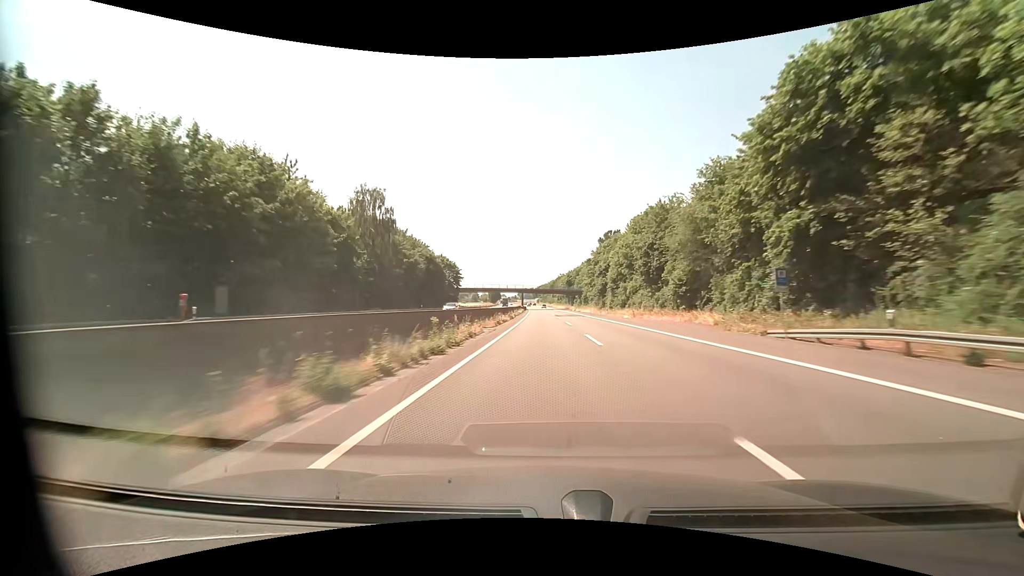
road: motorway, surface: asphalt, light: Day
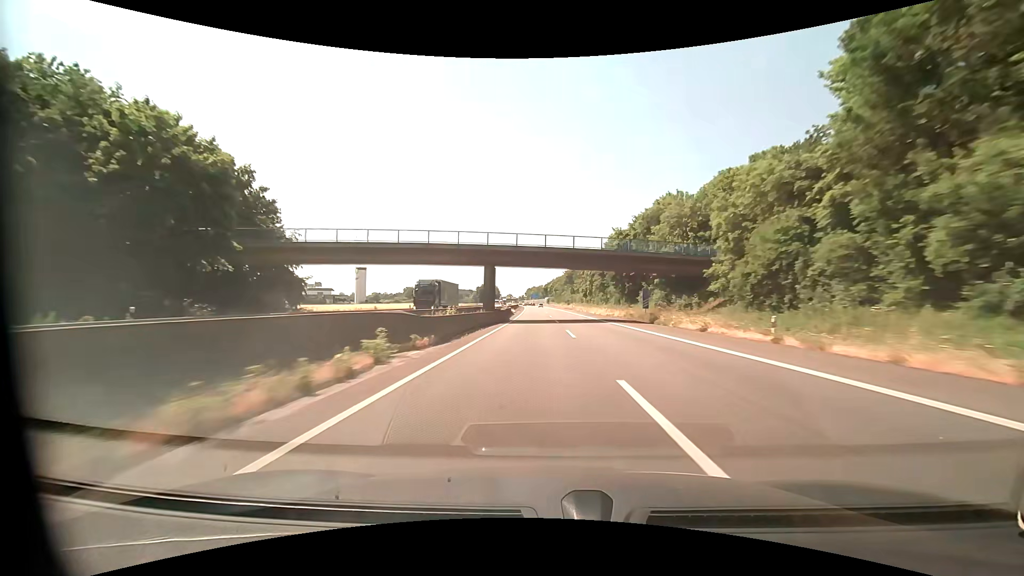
(-0.9, +104.1) m; -1°
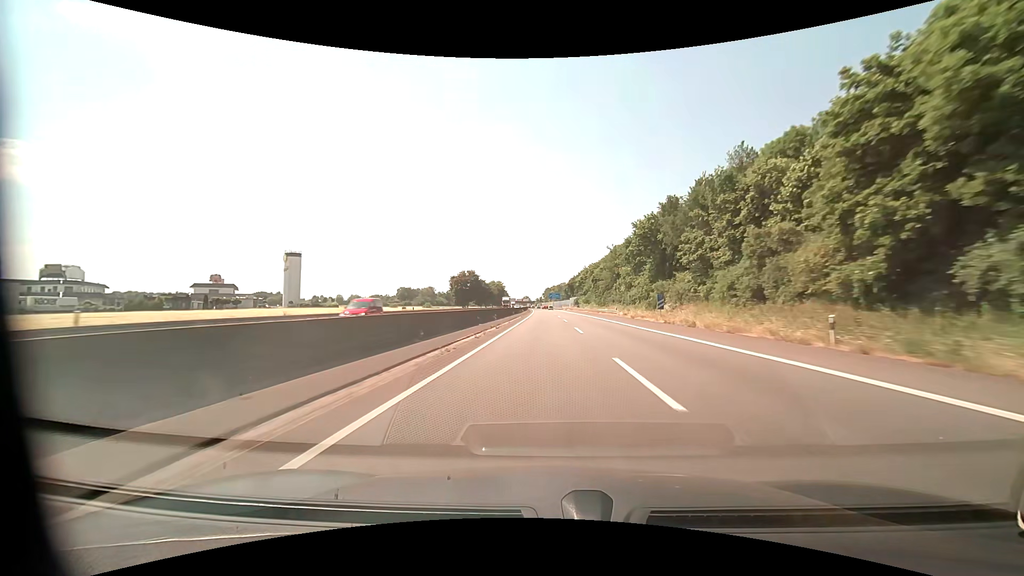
(-2.1, +104.0) m; -2°
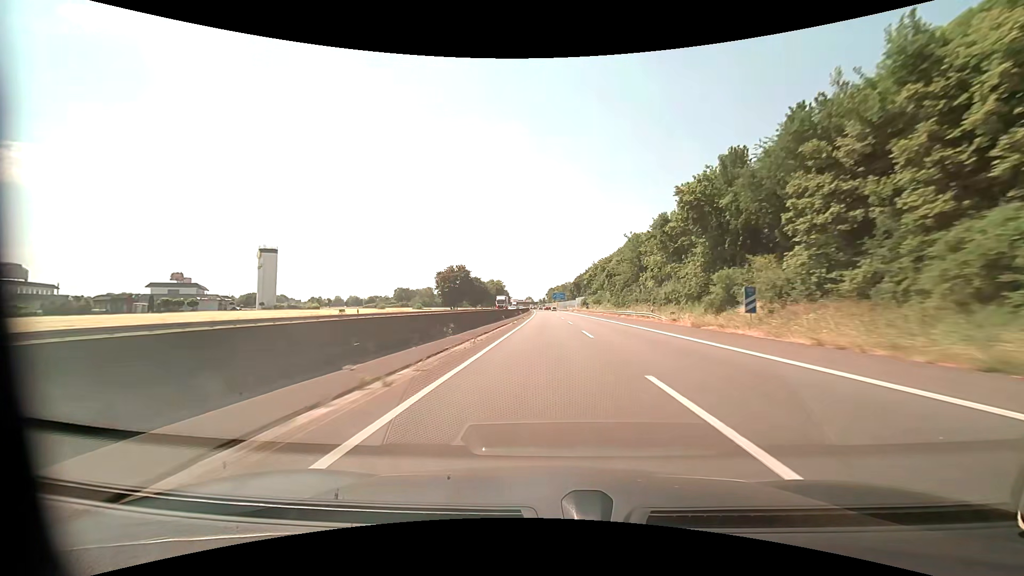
(-0.1, +20.8) m; 0°
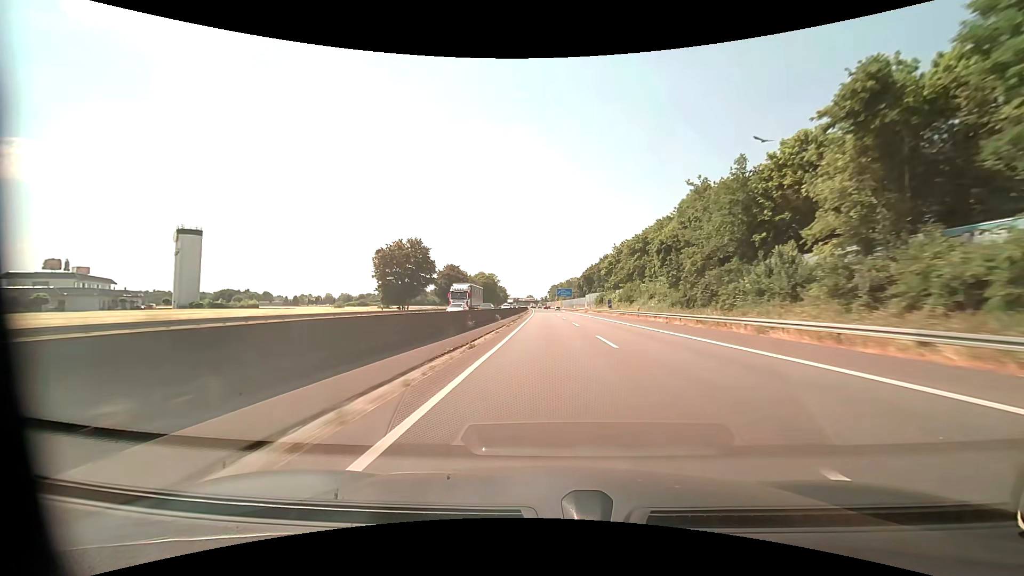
(-0.2, +41.5) m; 0°
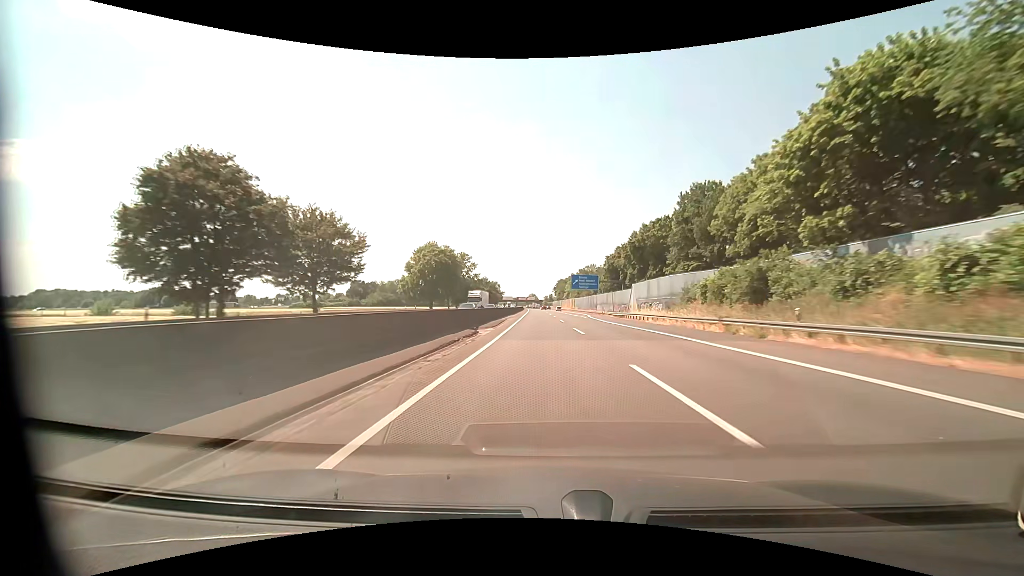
(-0.1, +82.9) m; 0°
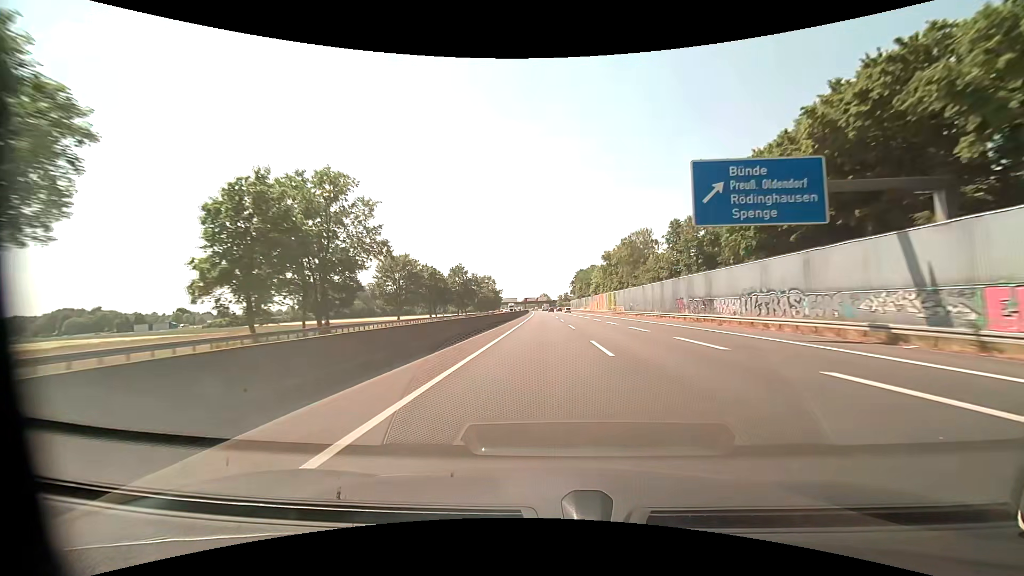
(-0.8, +82.7) m; -1°
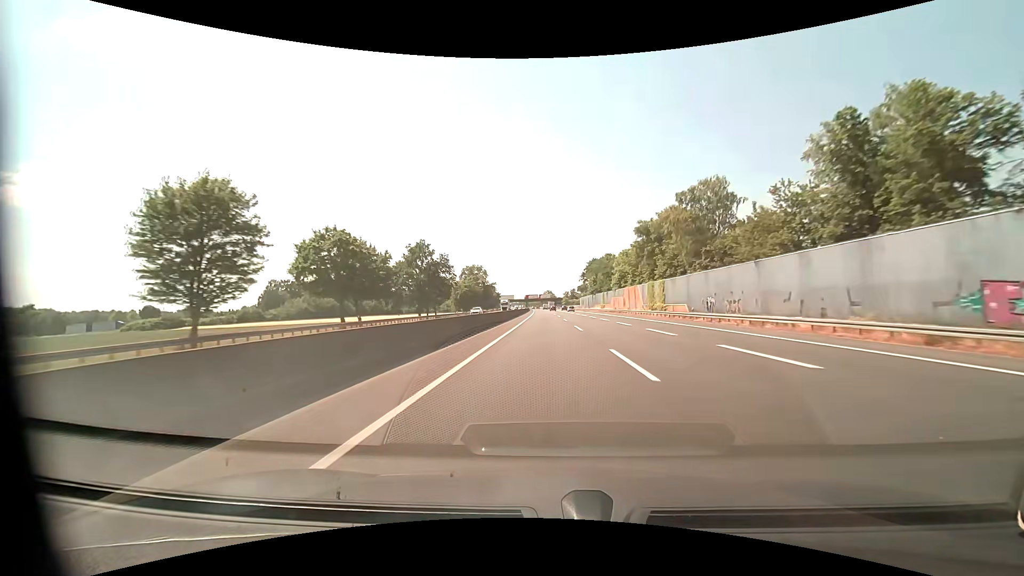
(-0.2, +41.2) m; -1°
(0, +10) (0, +20) (0, +30) (0, +40) (0, +50) (0, +60) (0, +70) (0, +80) (0, +90) (0, +100) m
